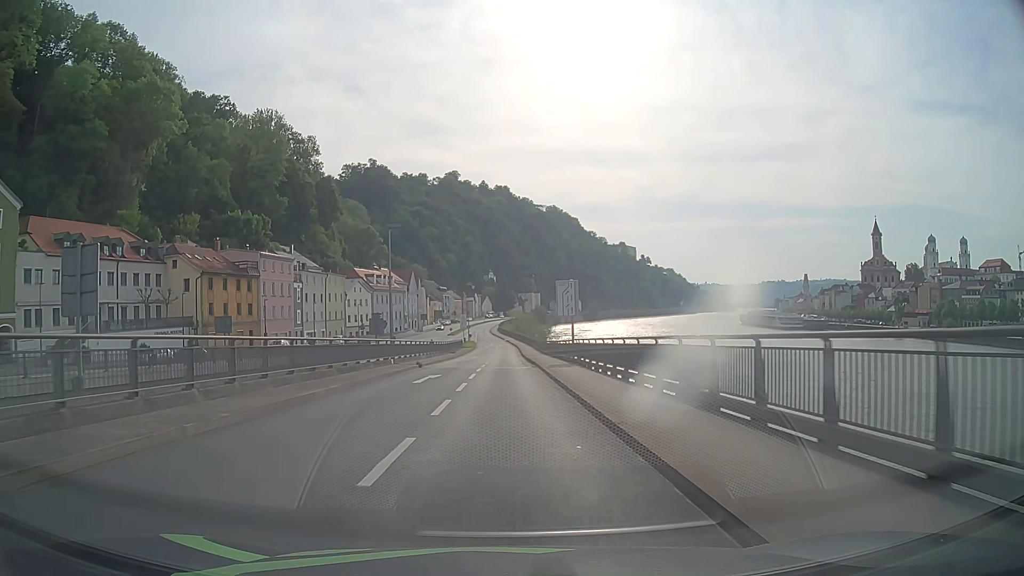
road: primary_link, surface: asphalt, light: Day
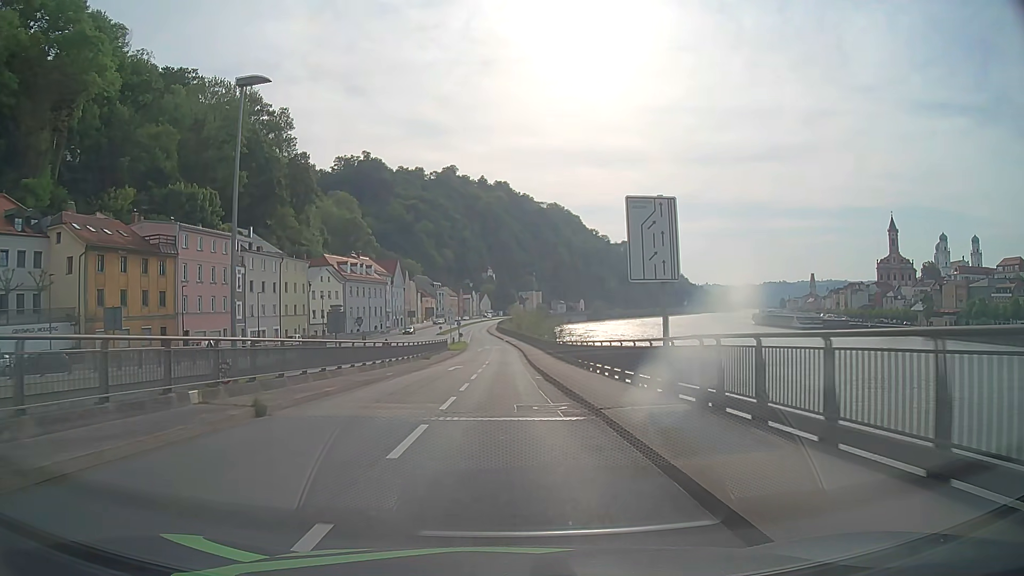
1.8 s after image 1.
(0.0, +22.5) m; 0°
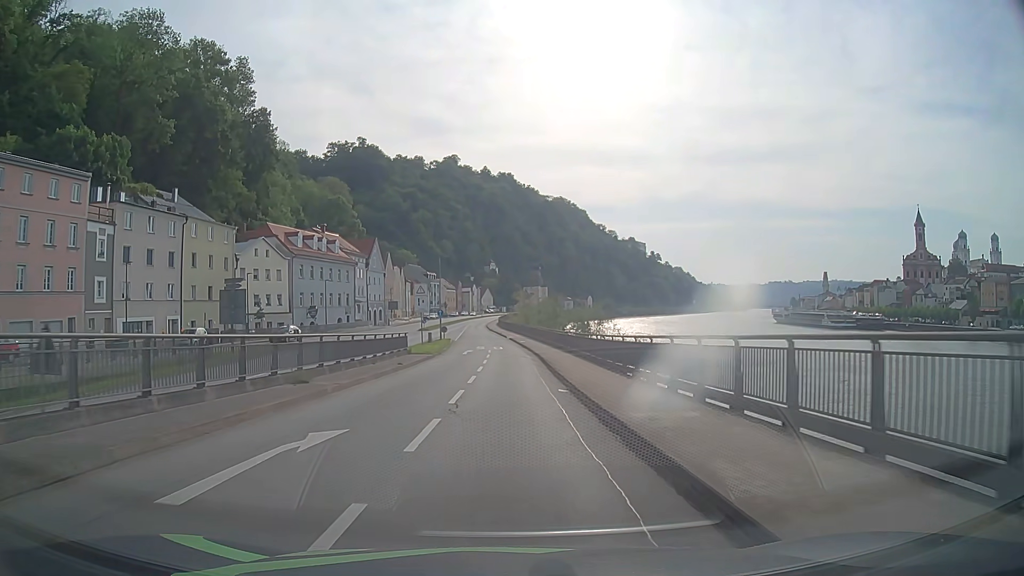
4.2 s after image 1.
(-0.1, +29.1) m; -1°
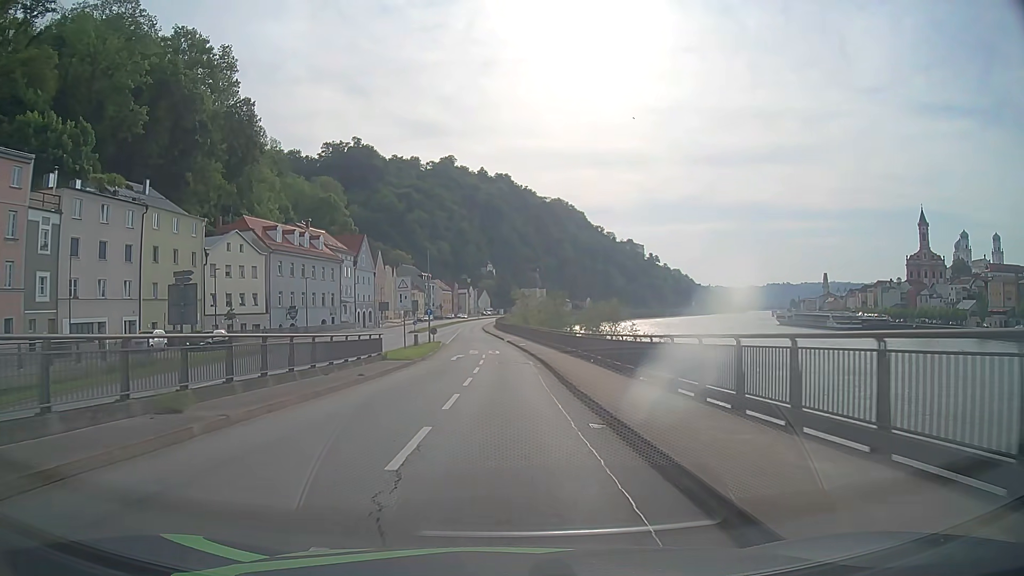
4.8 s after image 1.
(+0.1, +7.2) m; +1°
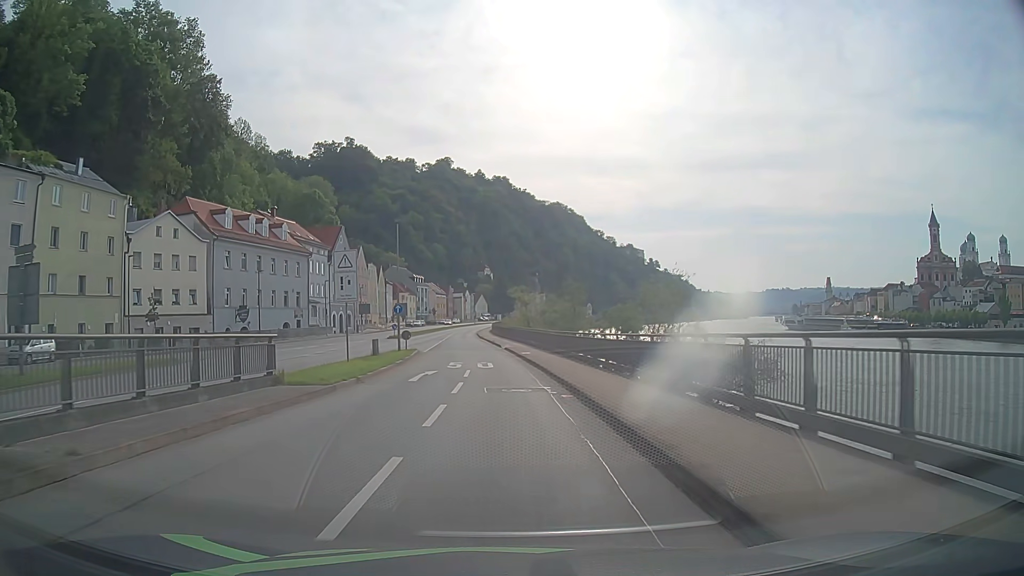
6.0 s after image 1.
(0.0, +14.6) m; 0°
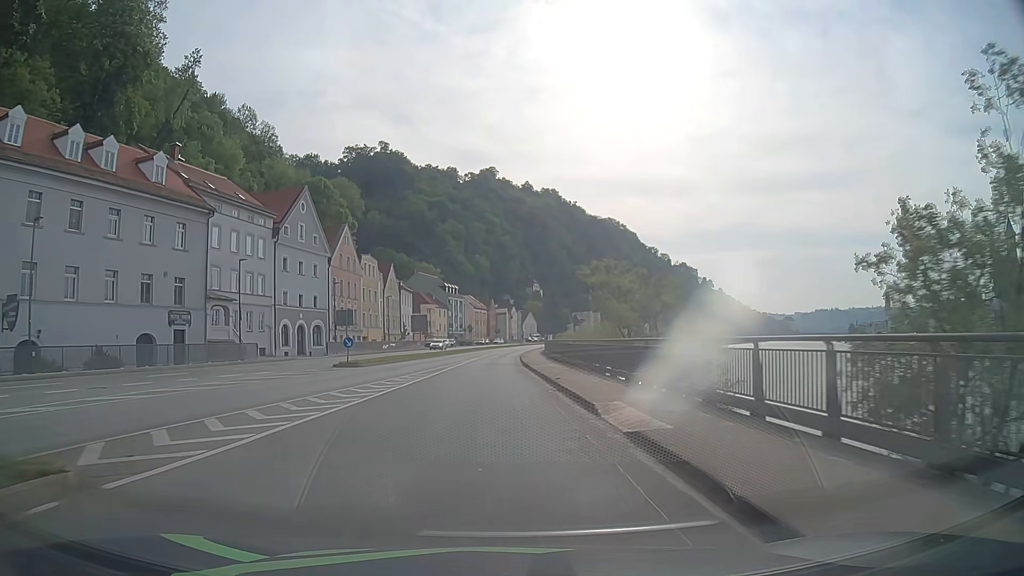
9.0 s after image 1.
(-1.2, +37.8) m; -4°
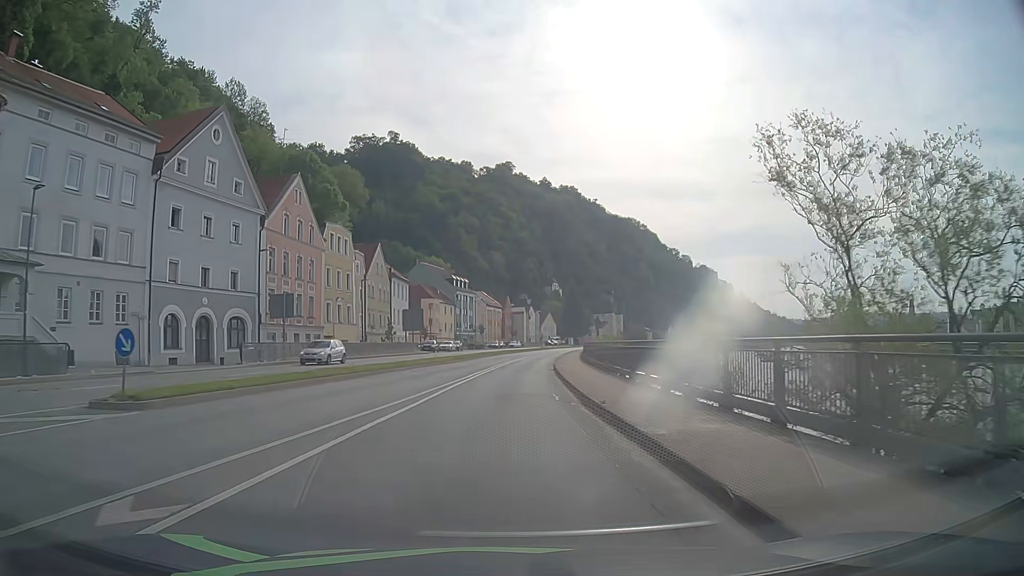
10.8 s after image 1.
(-0.5, +23.4) m; -1°
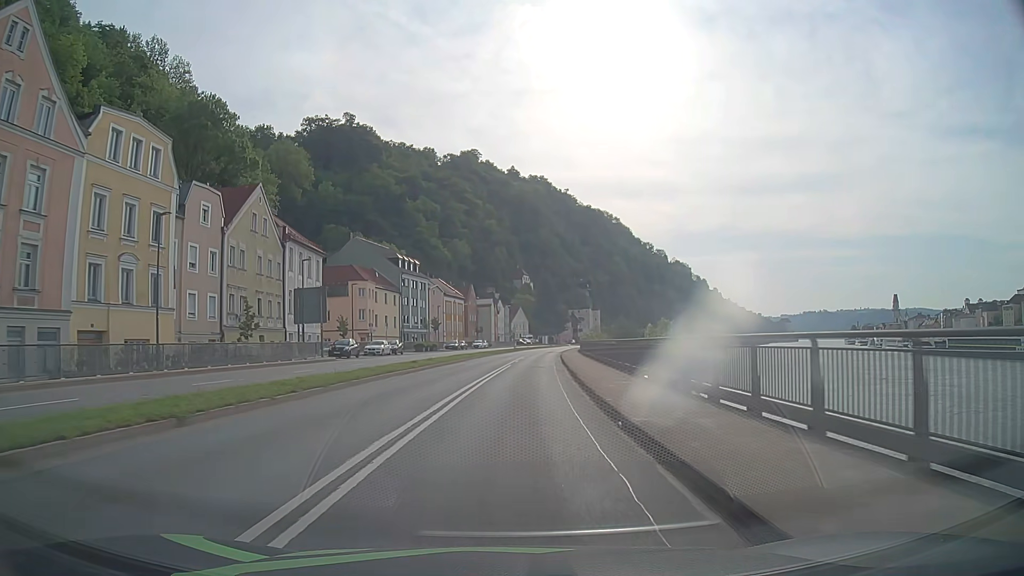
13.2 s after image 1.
(+0.5, +31.7) m; +3°
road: primary
(0, +10) (0, +20) (+1, +30) (+1, +40) (+2, +50) (+3, +60) (+4, +70) (+5, +80) (+6, +90) (+7, +100) m
